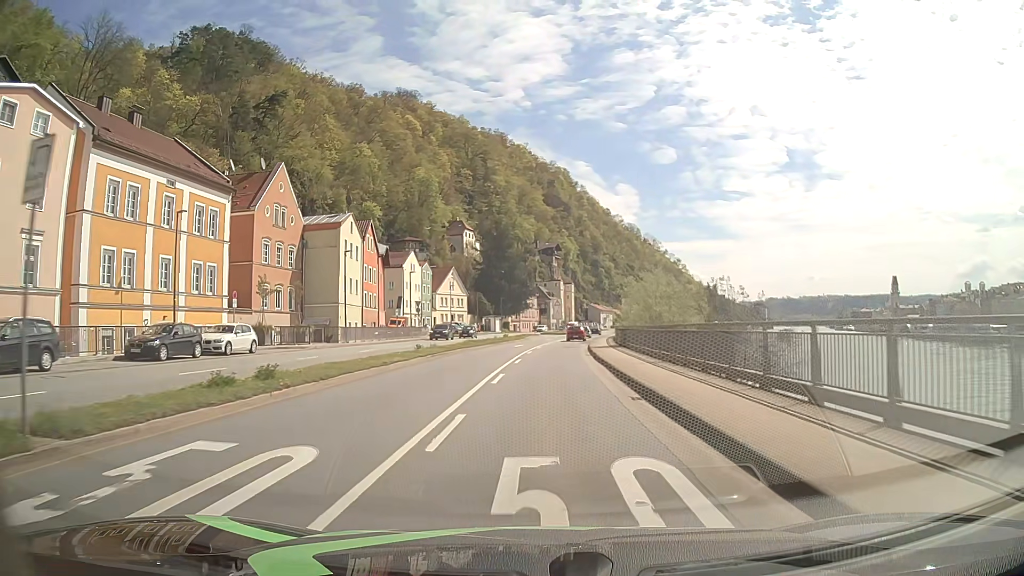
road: primary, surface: asphalt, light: Day
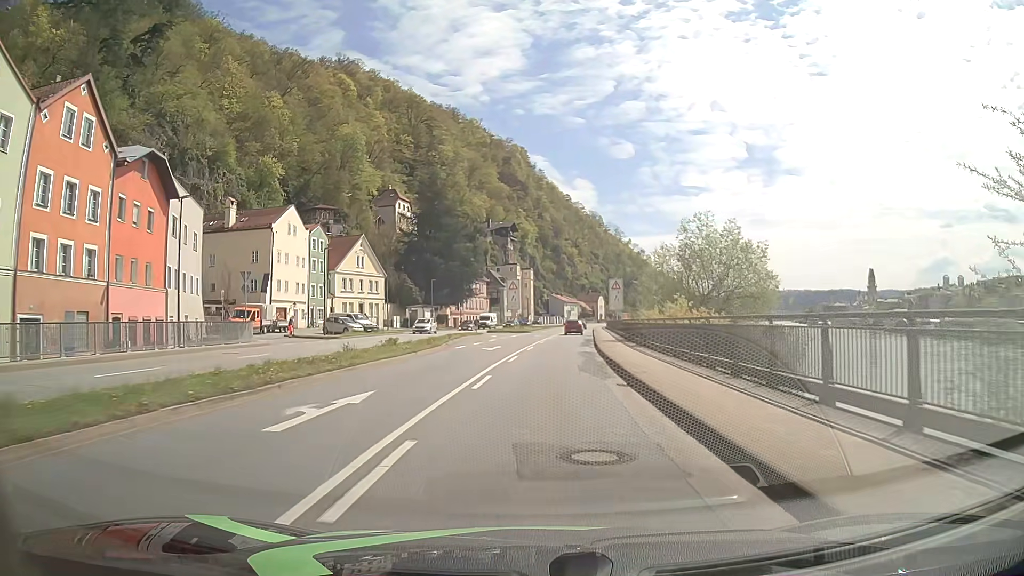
(+1.3, +38.8) m; +4°
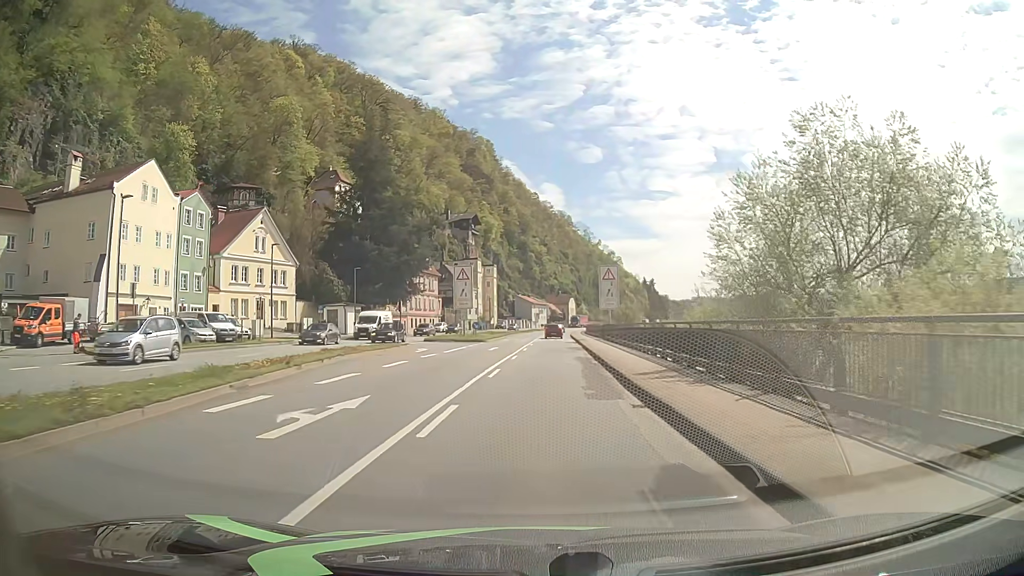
(+0.6, +23.3) m; +3°
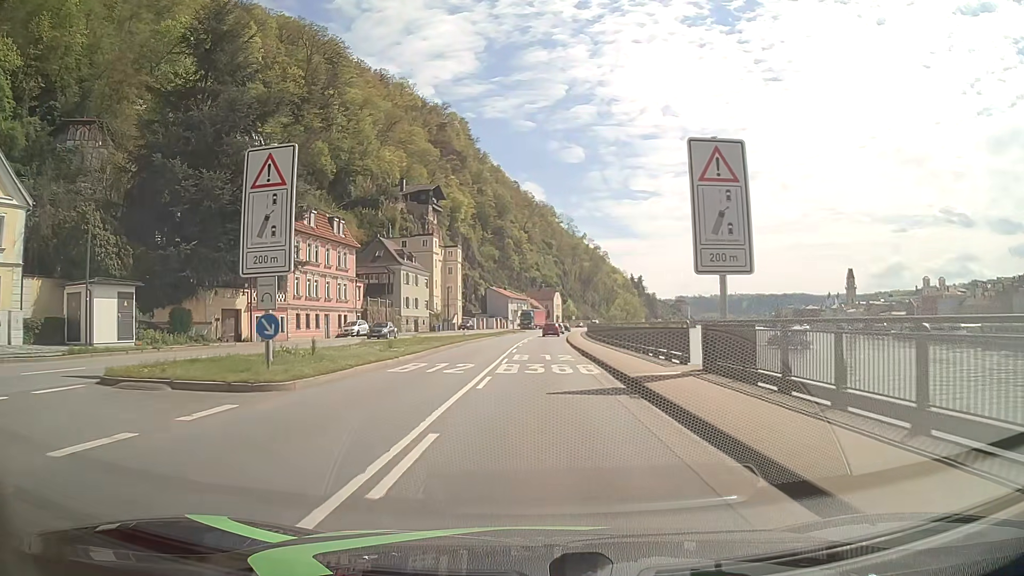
(+0.9, +38.8) m; +2°
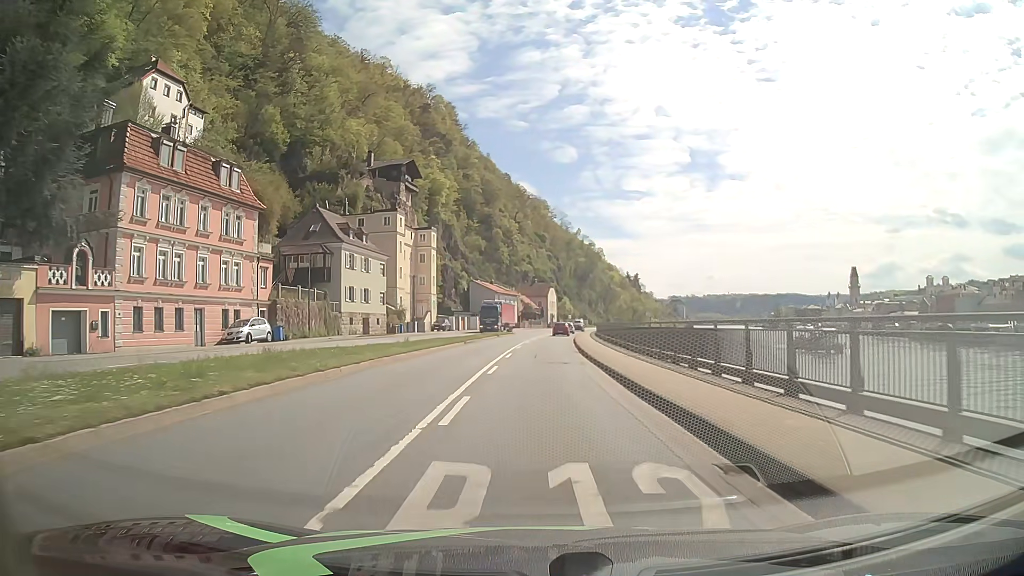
(+0.1, +23.3) m; +1°
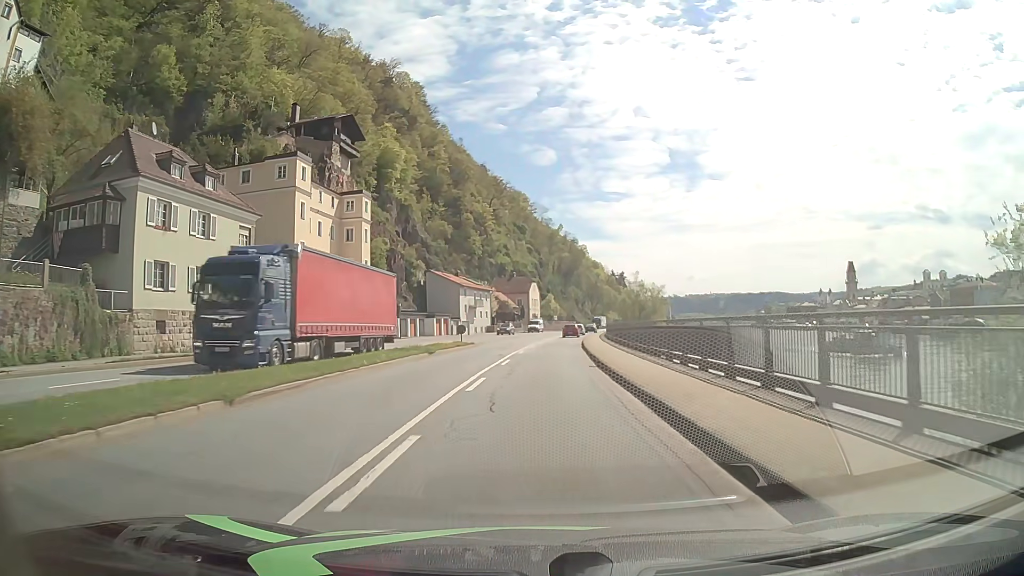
(+0.4, +31.1) m; +2°
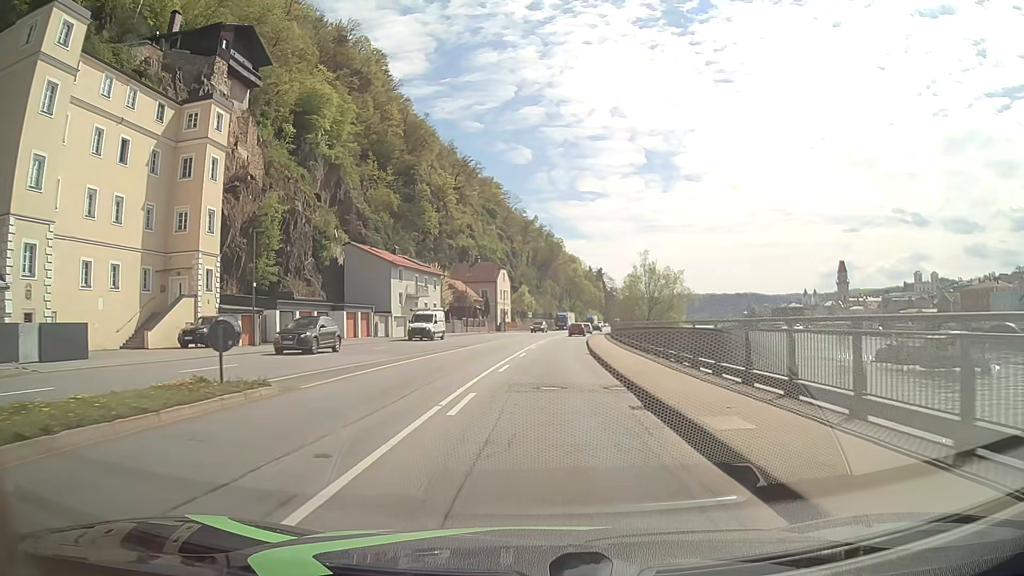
(+0.7, +31.0) m; +3°
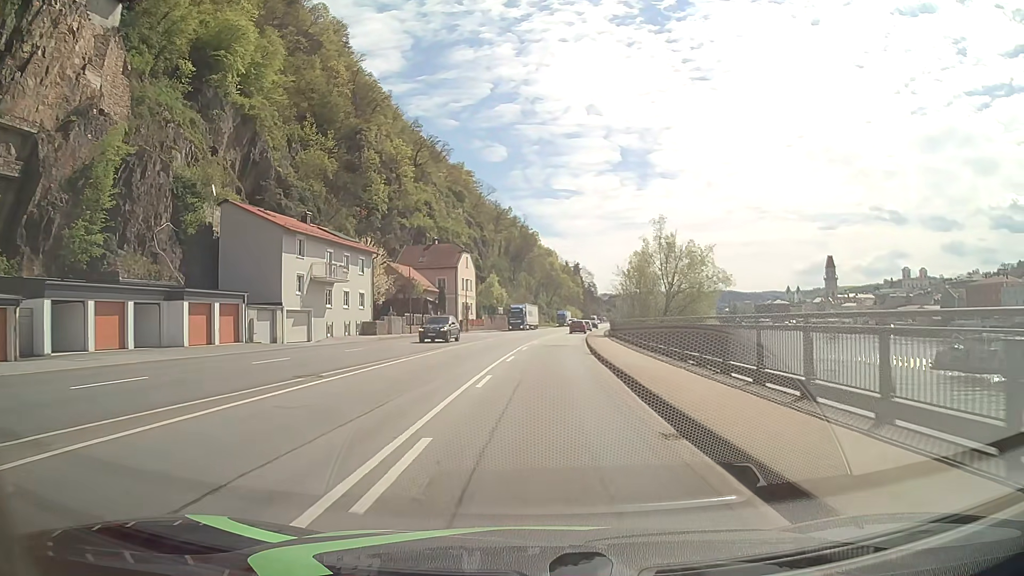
(+0.4, +23.3) m; +2°
(0, +10) (0, +20) (+1, +30) (+1, +40) (+2, +50) (+3, +60) (+4, +70) (+5, +80) (+6, +90) (+8, +100) m
